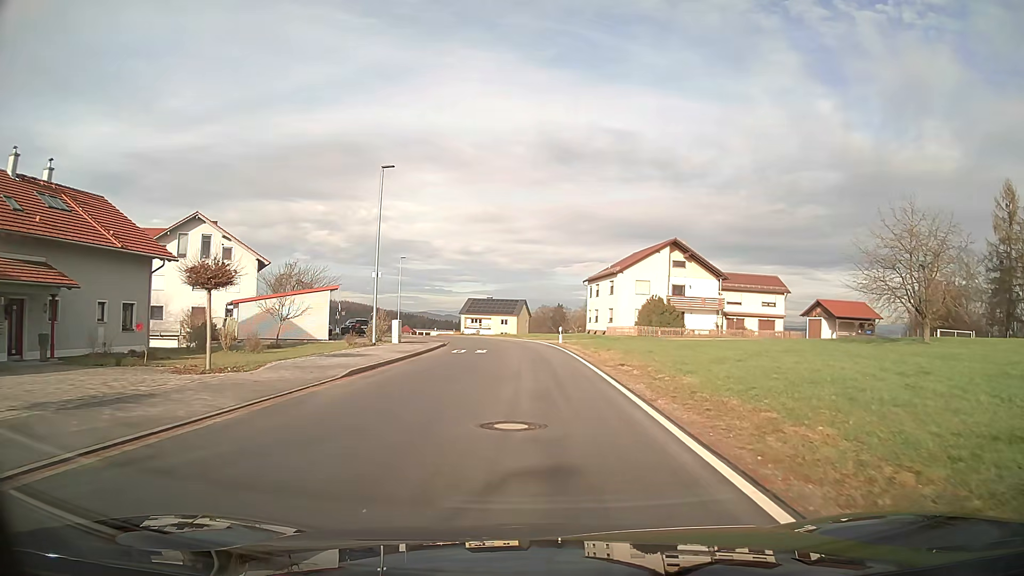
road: unclassified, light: Day
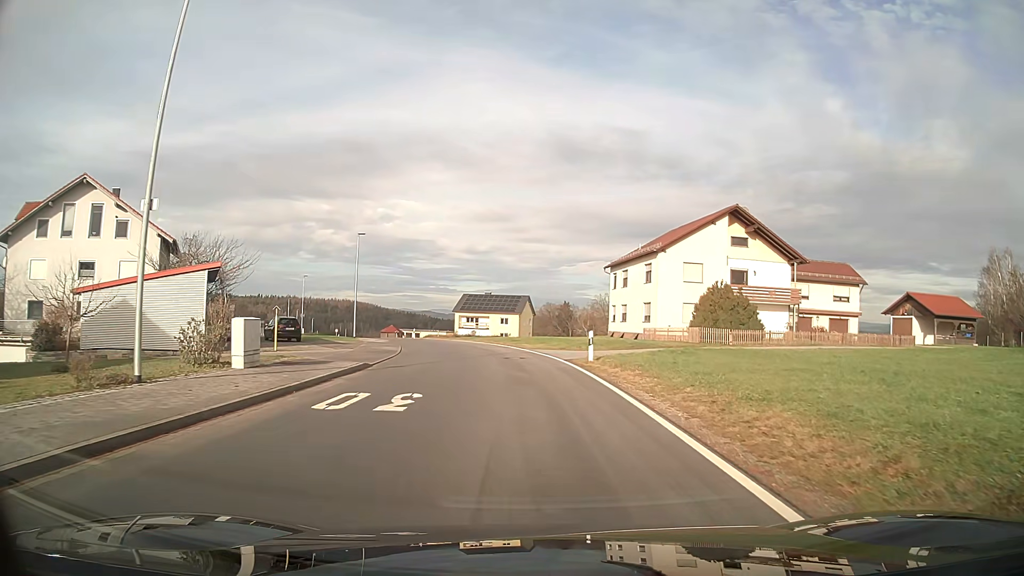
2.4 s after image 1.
(-0.1, +19.2) m; 0°
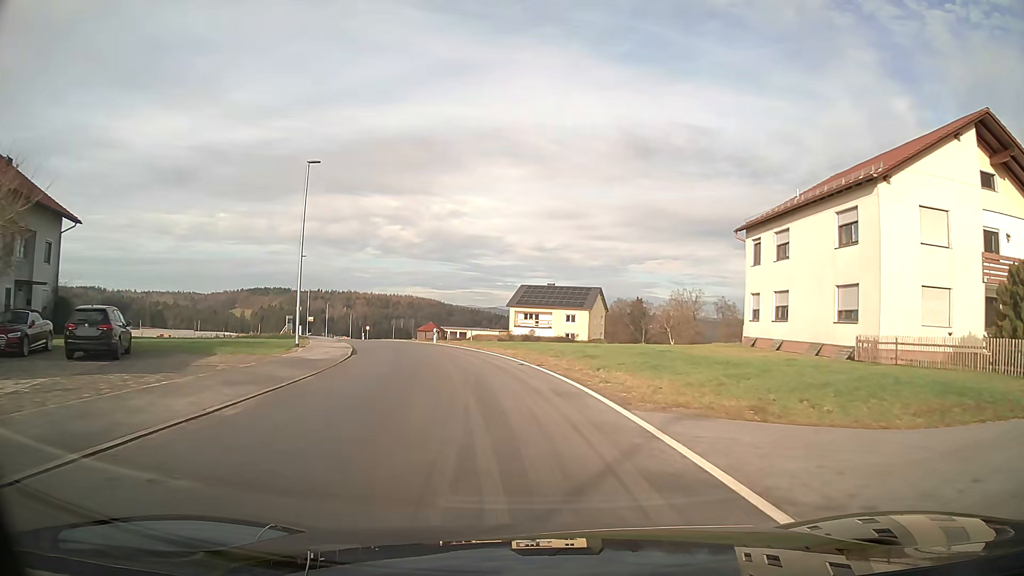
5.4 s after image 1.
(-0.9, +24.1) m; -6°
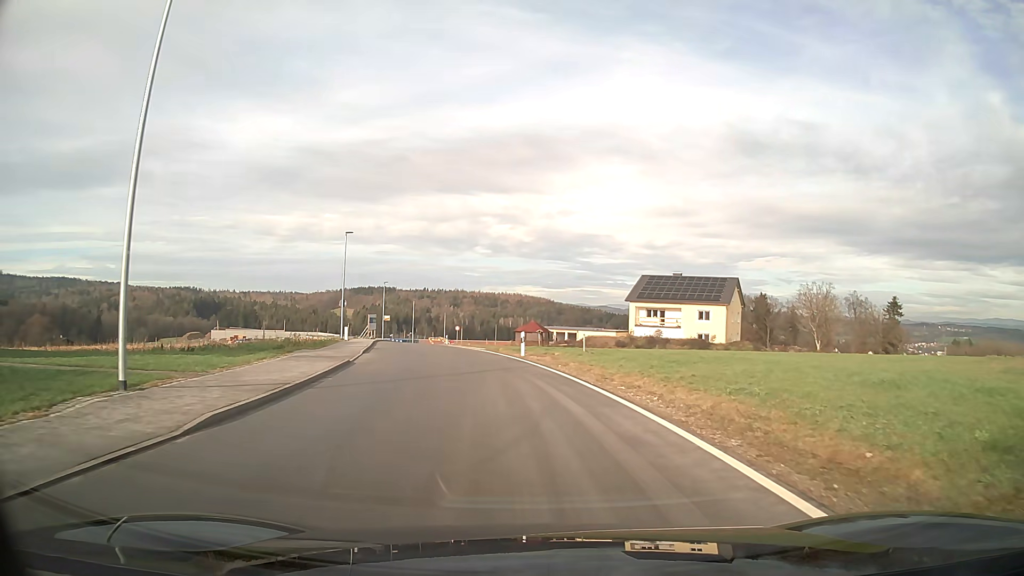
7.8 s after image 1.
(-1.6, +19.4) m; -9°
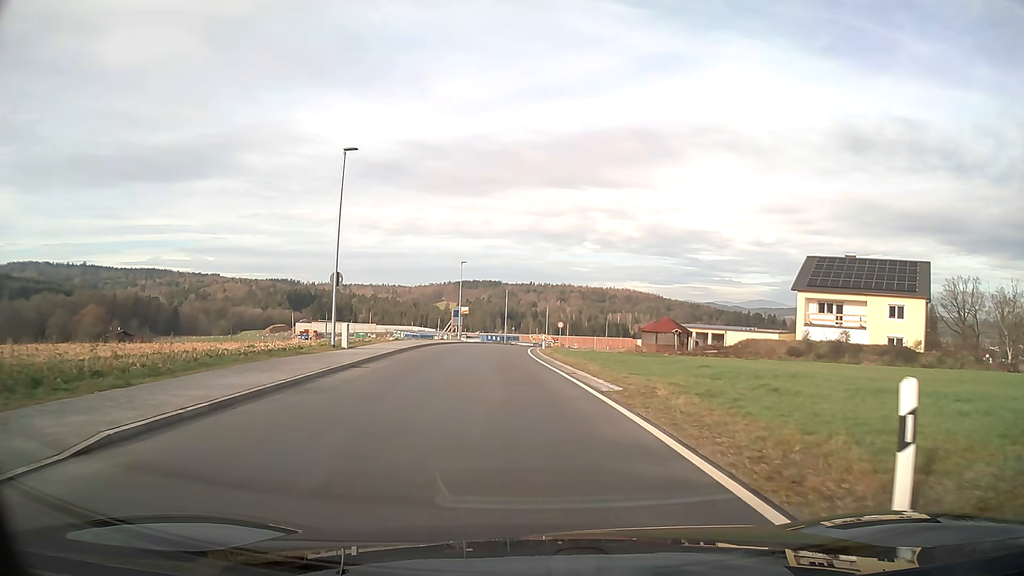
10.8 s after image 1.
(-2.0, +24.4) m; -9°
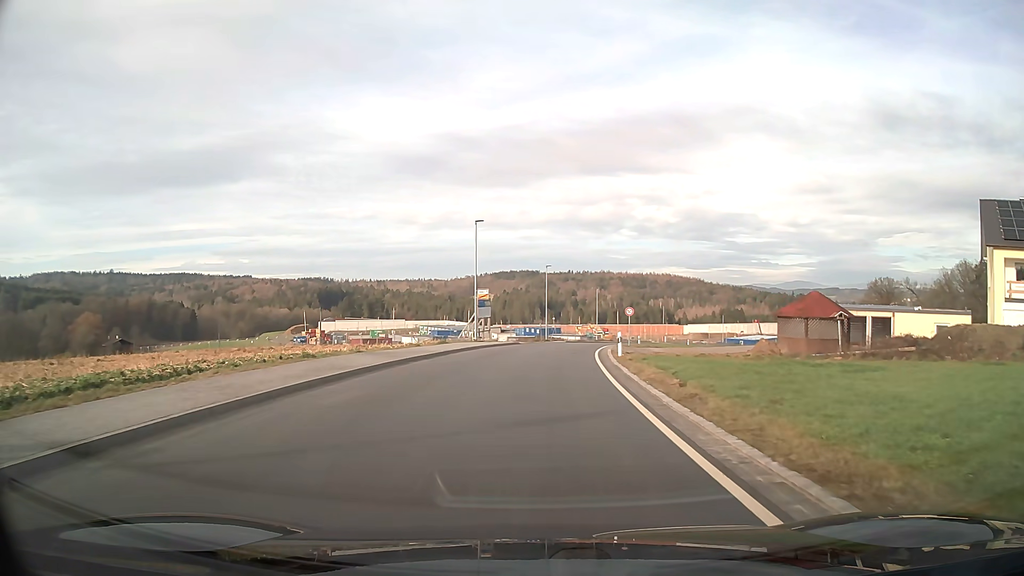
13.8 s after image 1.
(-0.9, +24.6) m; -2°
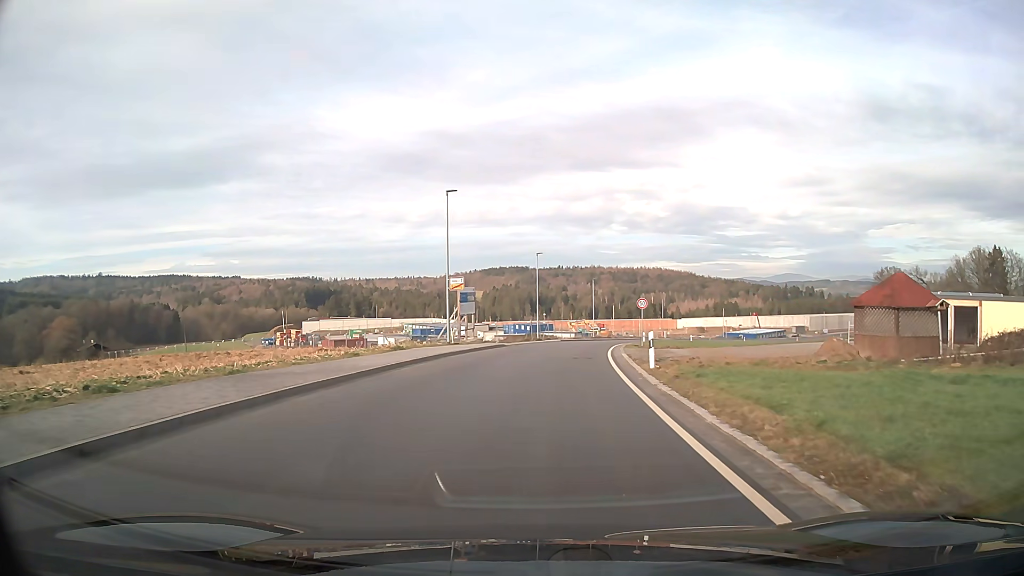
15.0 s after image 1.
(+0.1, +9.9) m; +1°
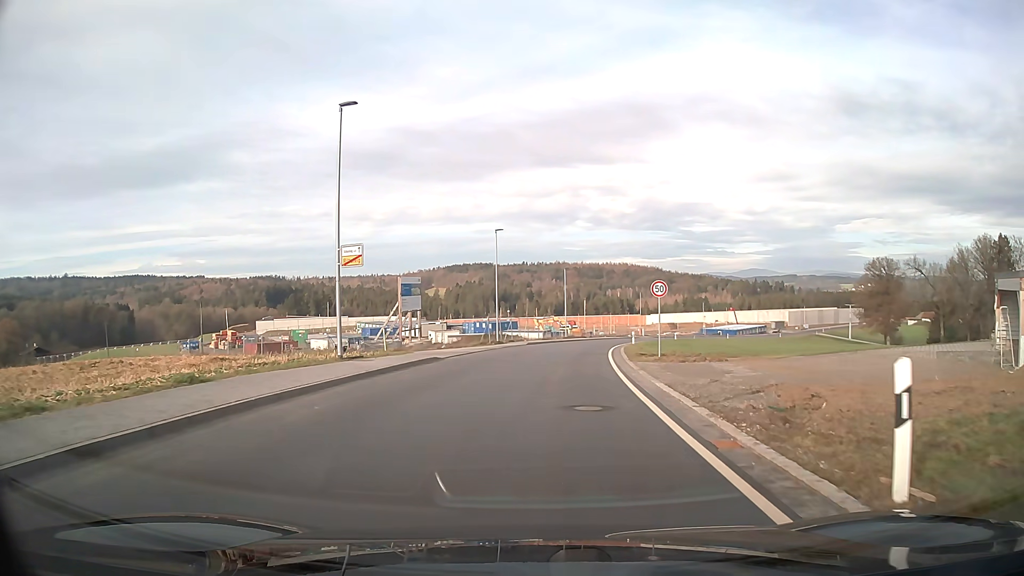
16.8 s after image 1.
(+0.4, +14.7) m; +3°
(0, +10) (+1, +20) (+2, +30) (+3, +40) (+4, +50) (+6, +60) (+8, +69) (+10, +79) (+13, +89) (+17, +98) m
